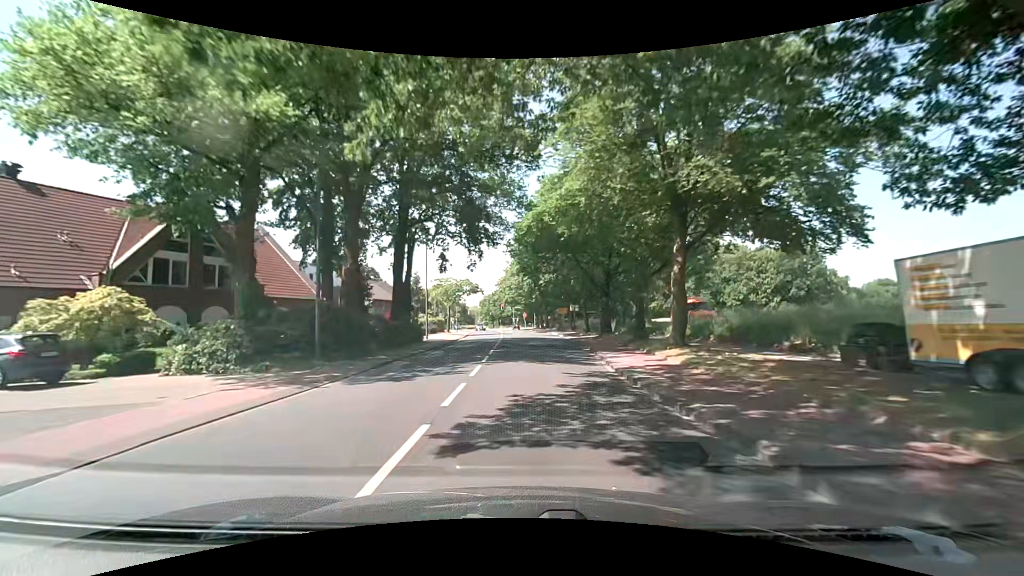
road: secondary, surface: asphalt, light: Day
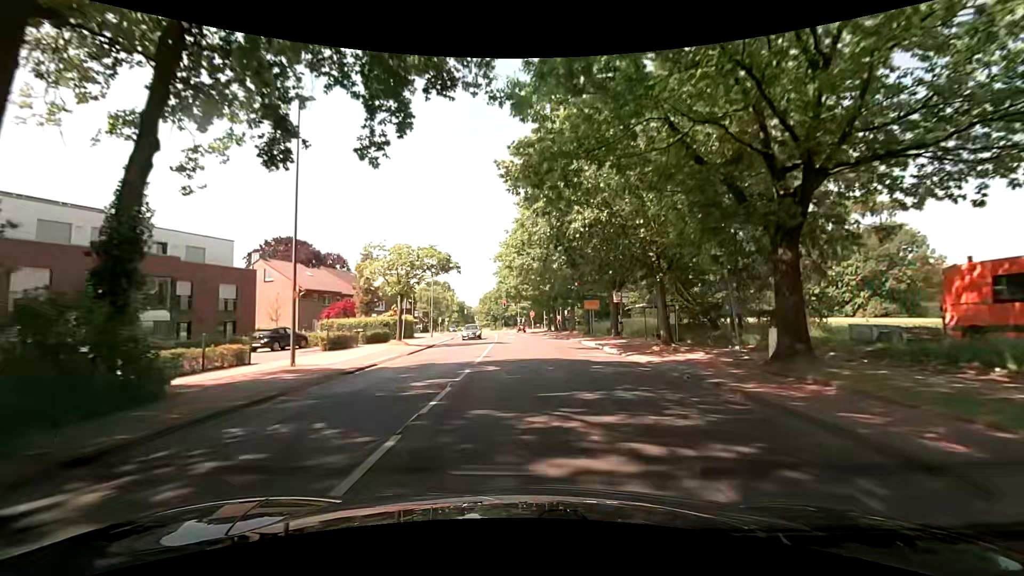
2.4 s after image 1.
(+0.2, +27.4) m; 0°
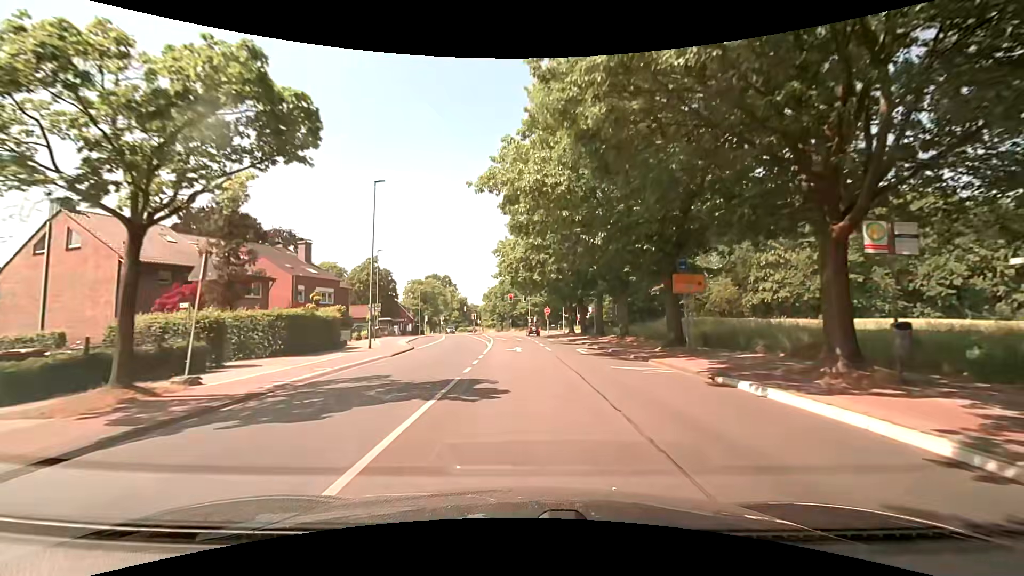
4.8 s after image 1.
(-0.6, +25.7) m; -2°
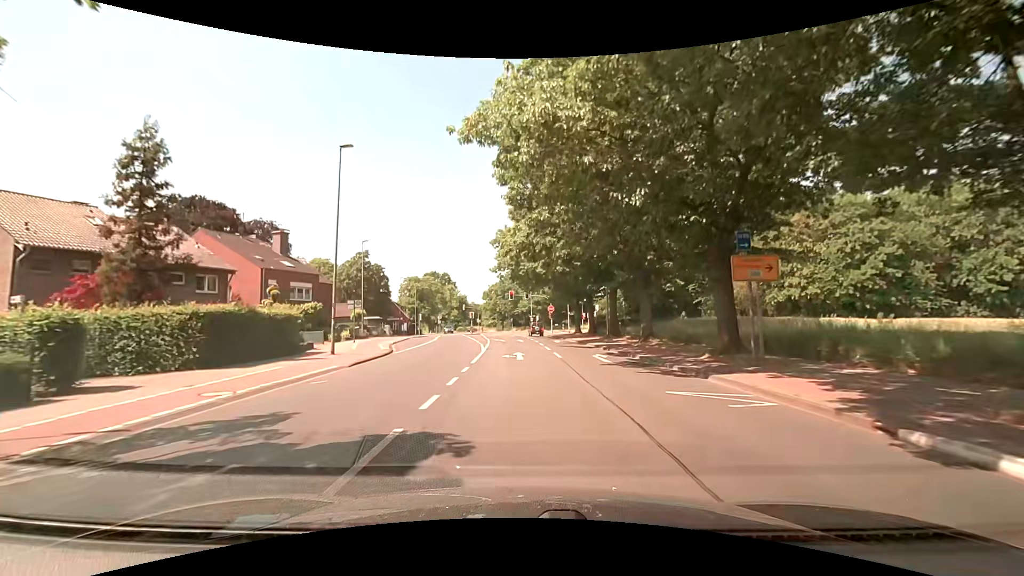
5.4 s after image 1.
(0.0, +6.1) m; +1°
